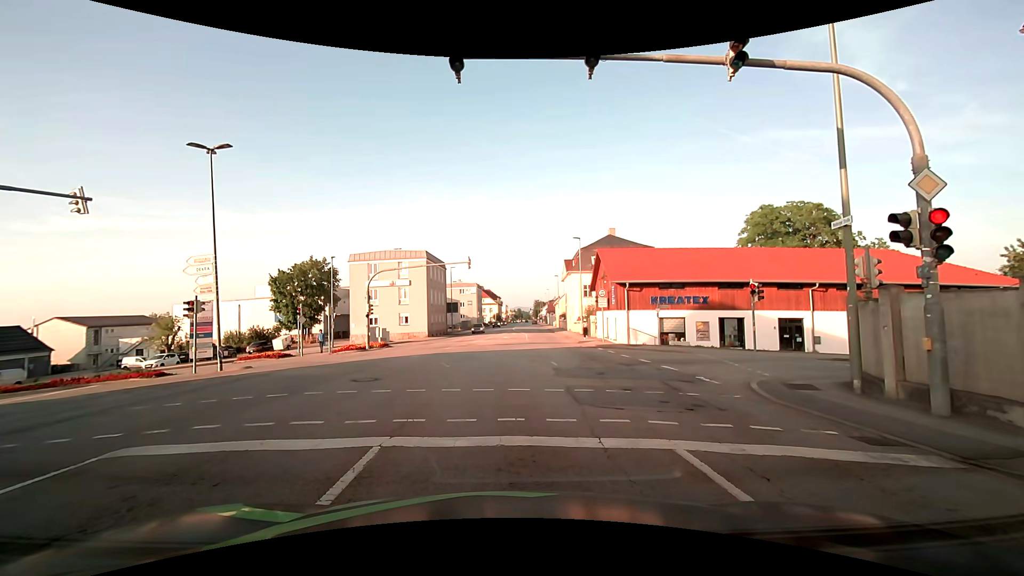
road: tertiary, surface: asphalt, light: Day
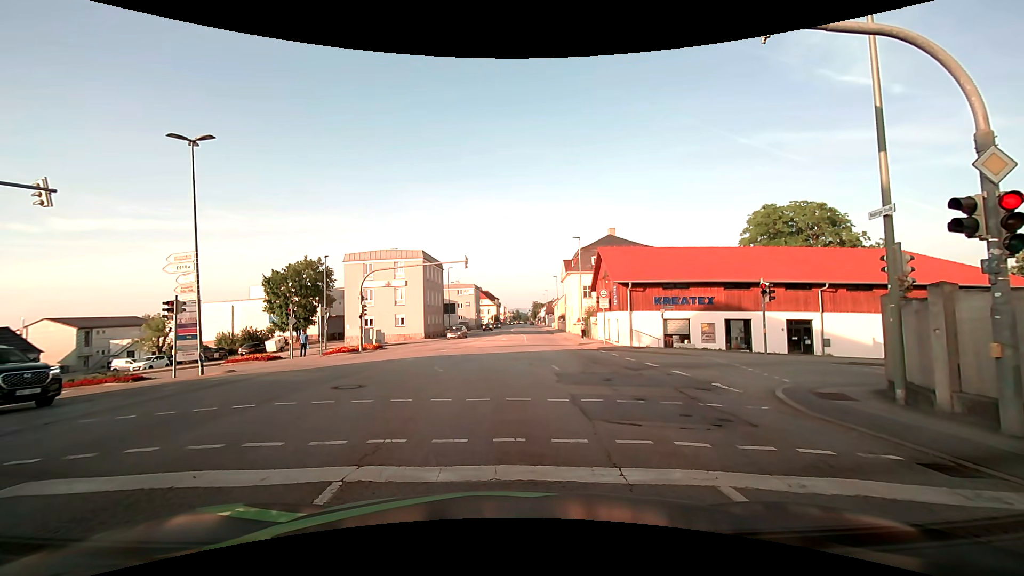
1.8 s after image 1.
(0.0, +1.2) m; 0°
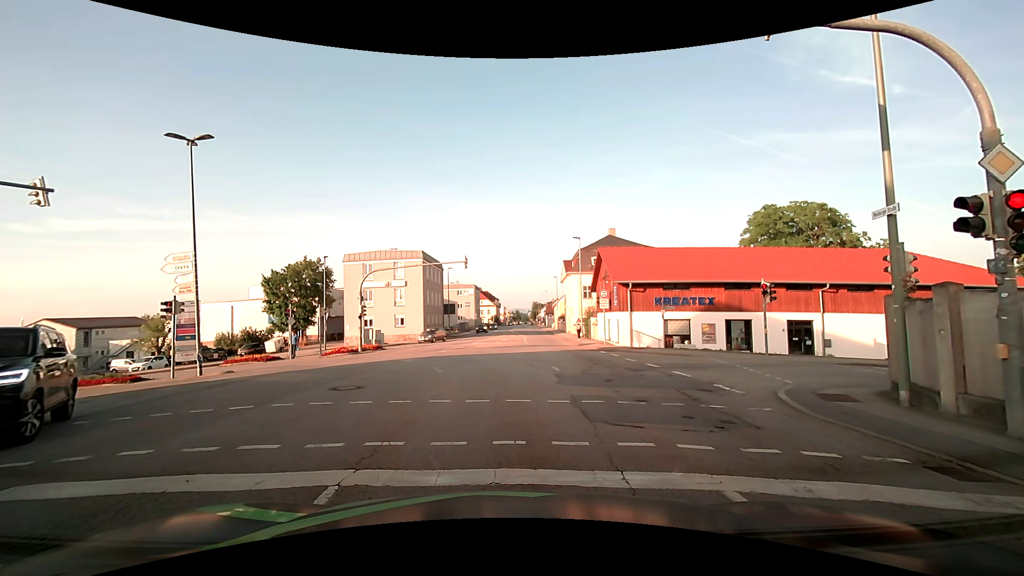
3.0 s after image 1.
(0.0, +0.2) m; 0°
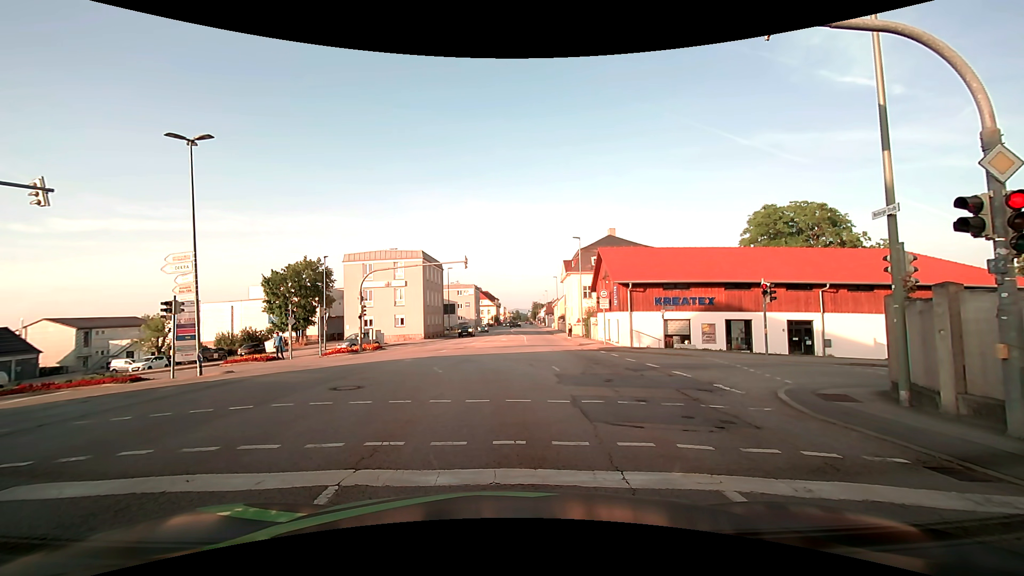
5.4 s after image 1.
(0.0, 0.0) m; 0°
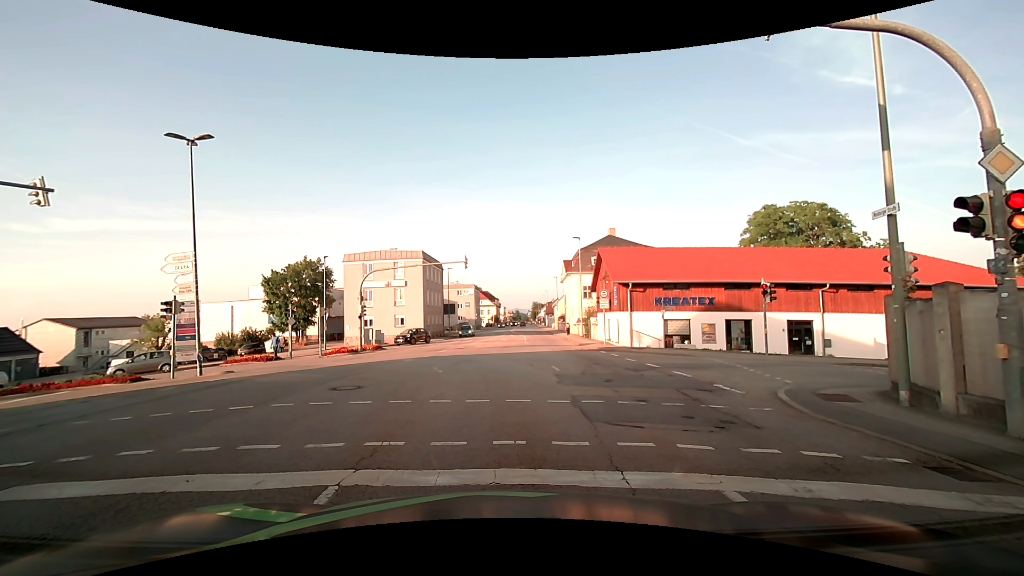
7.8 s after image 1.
(0.0, 0.0) m; 0°
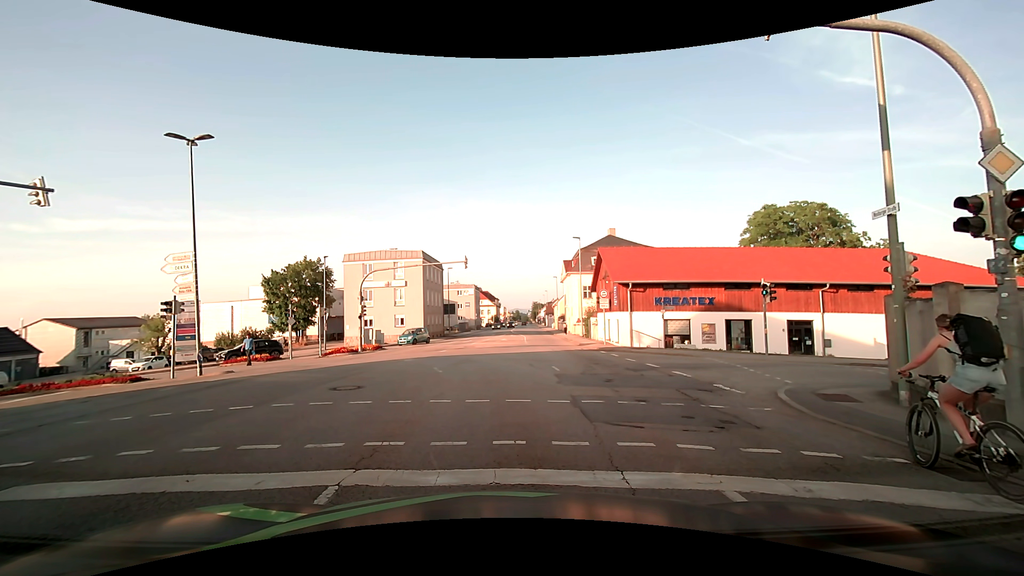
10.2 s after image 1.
(0.0, 0.0) m; 0°
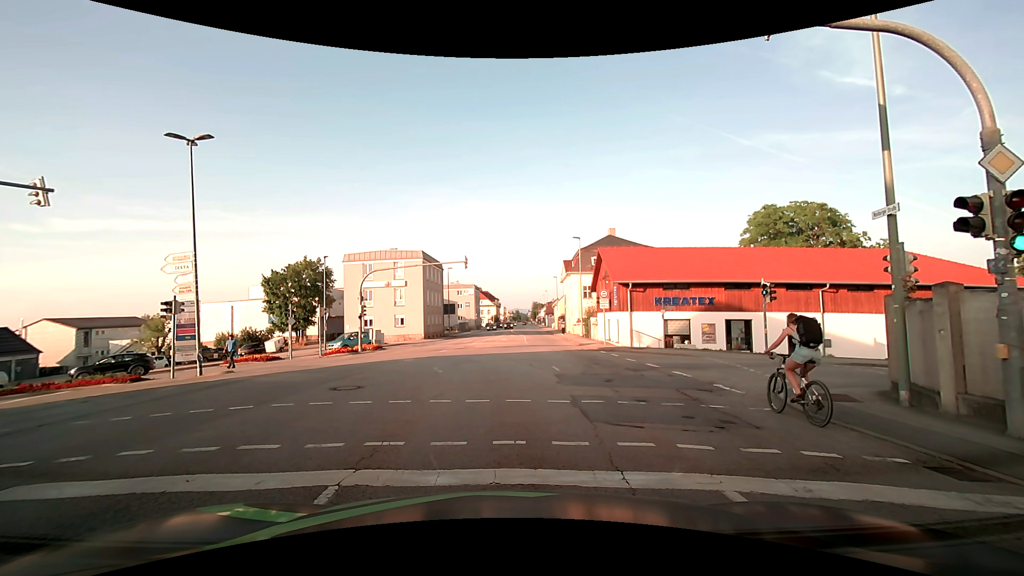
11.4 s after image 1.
(0.0, 0.0) m; 0°
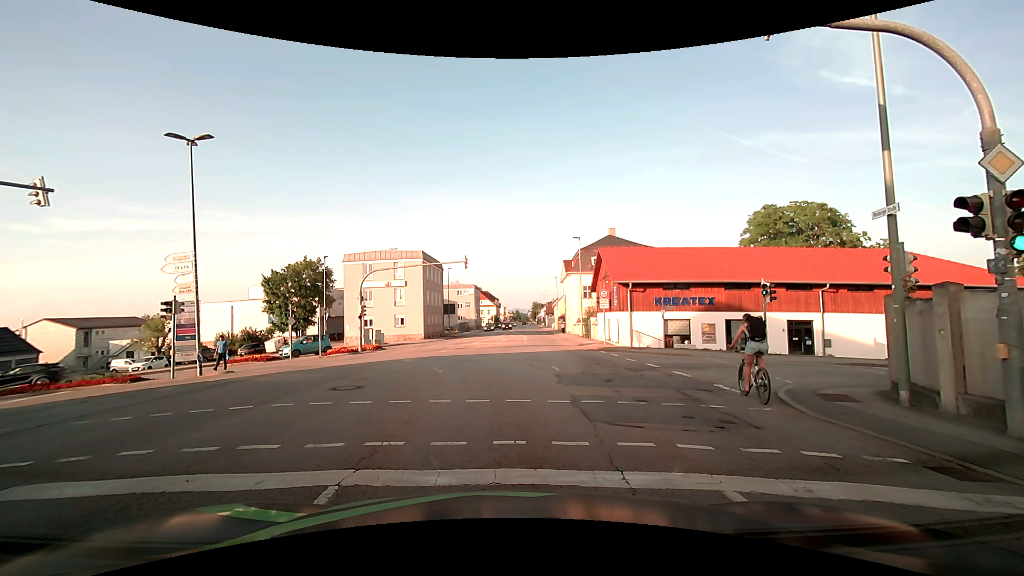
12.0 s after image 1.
(0.0, 0.0) m; 0°
(0, +10) (-1, +20) (-7, +28) (-17, +31) (-27, +31) (-37, +30) (-47, +29) (-57, +29) (-67, +29) (-77, +30) m
